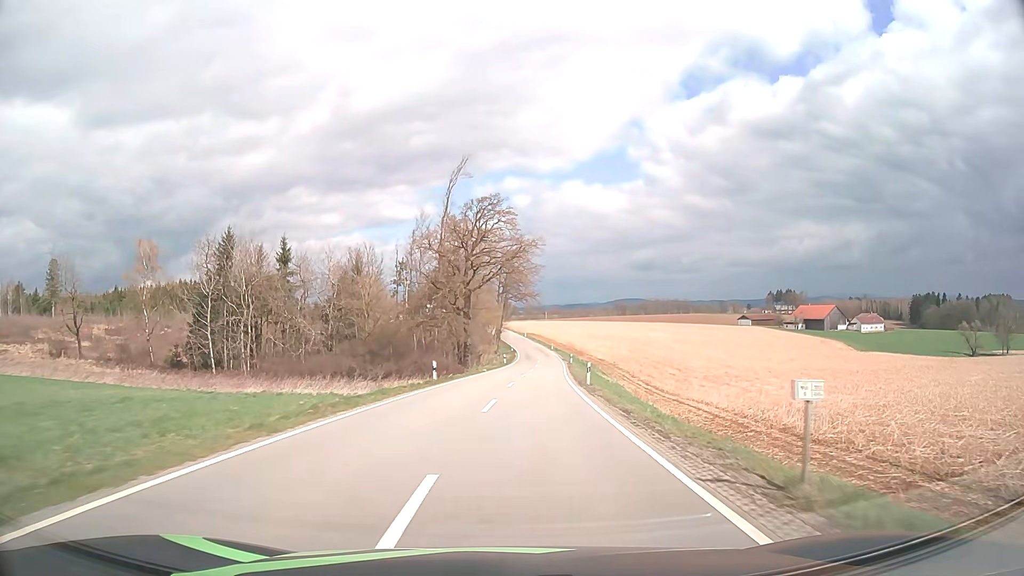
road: tertiary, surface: asphalt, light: Day
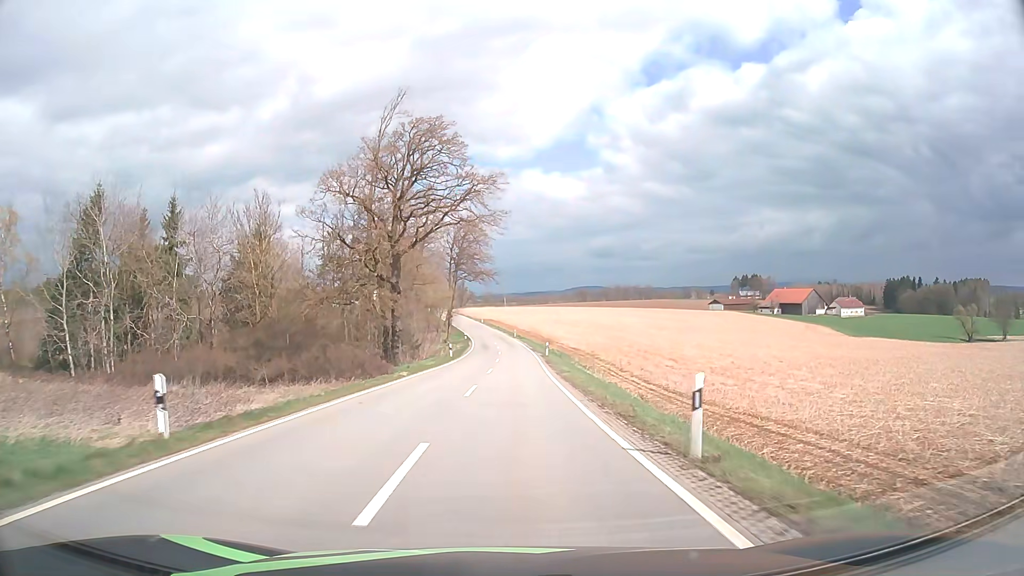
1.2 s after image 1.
(+0.8, +22.1) m; +4°
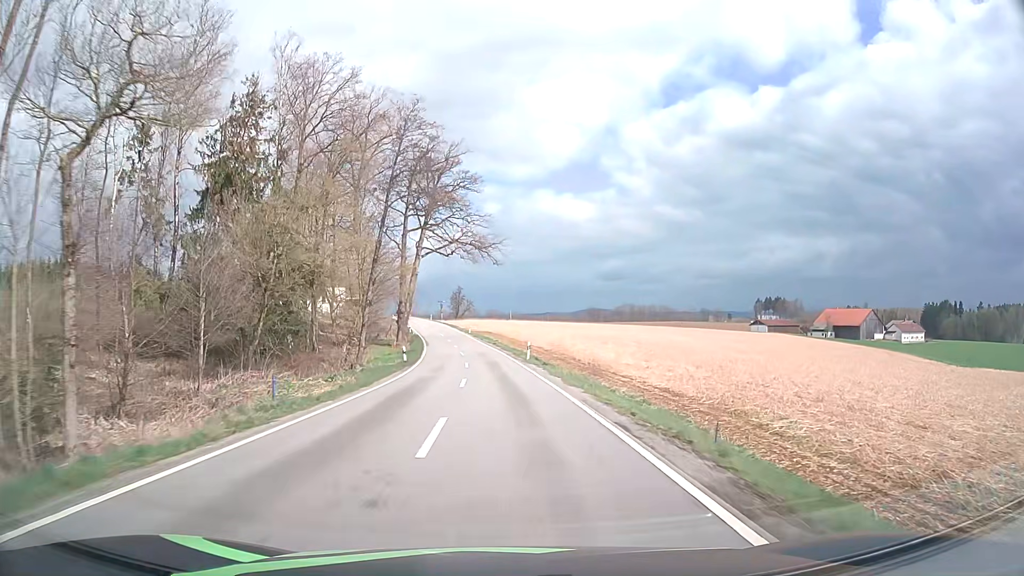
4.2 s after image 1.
(+0.2, +57.0) m; -1°
(0, +10) (0, +20) (-1, +30) (-1, +40) (-2, +50) (-3, +60) (-4, +70) (-6, +80) (-8, +90) (-10, +99) m
